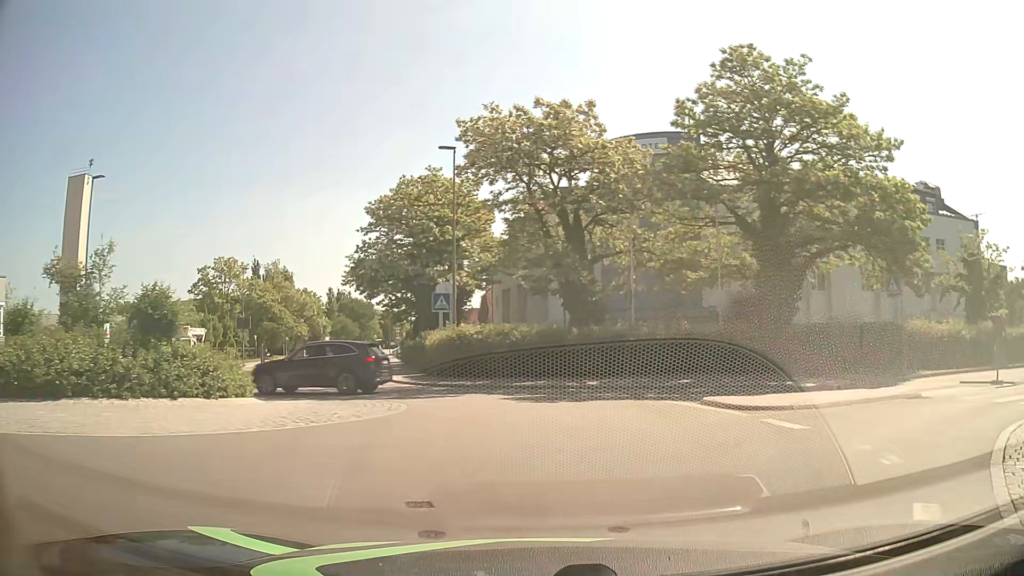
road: tertiary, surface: asphalt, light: Day
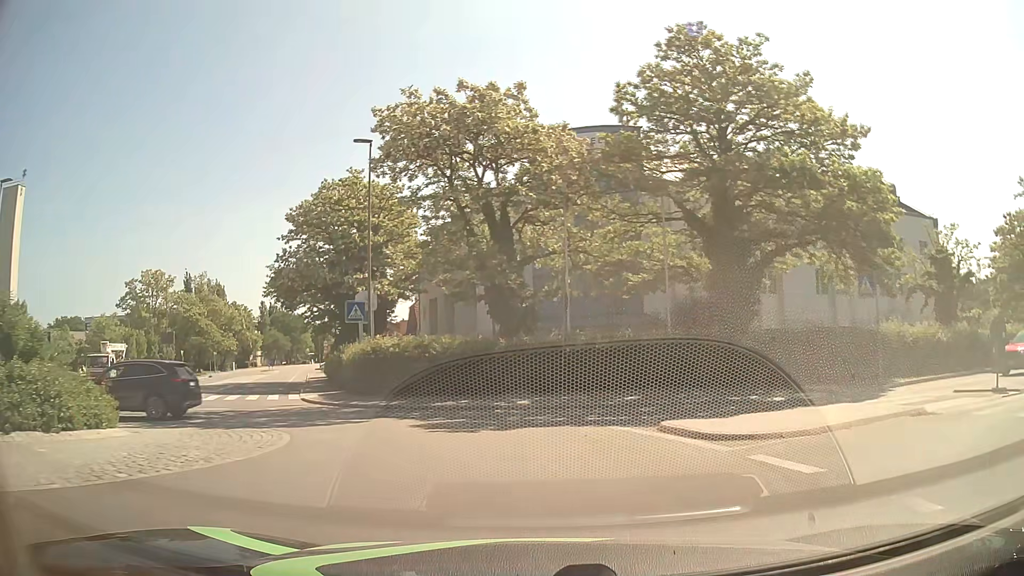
(+0.2, +3.1) m; +6°
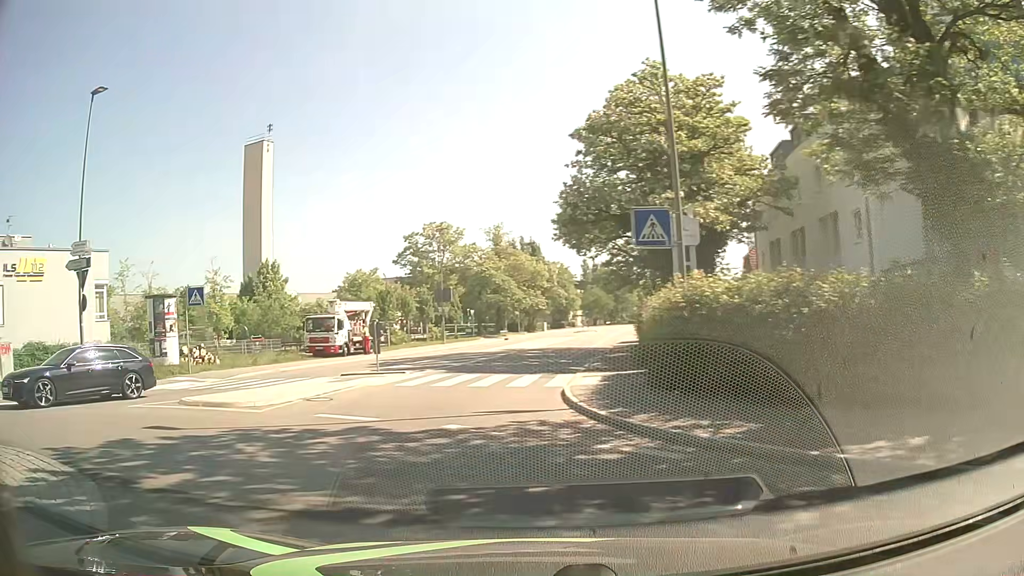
(-2.1, +12.5) m; -30°
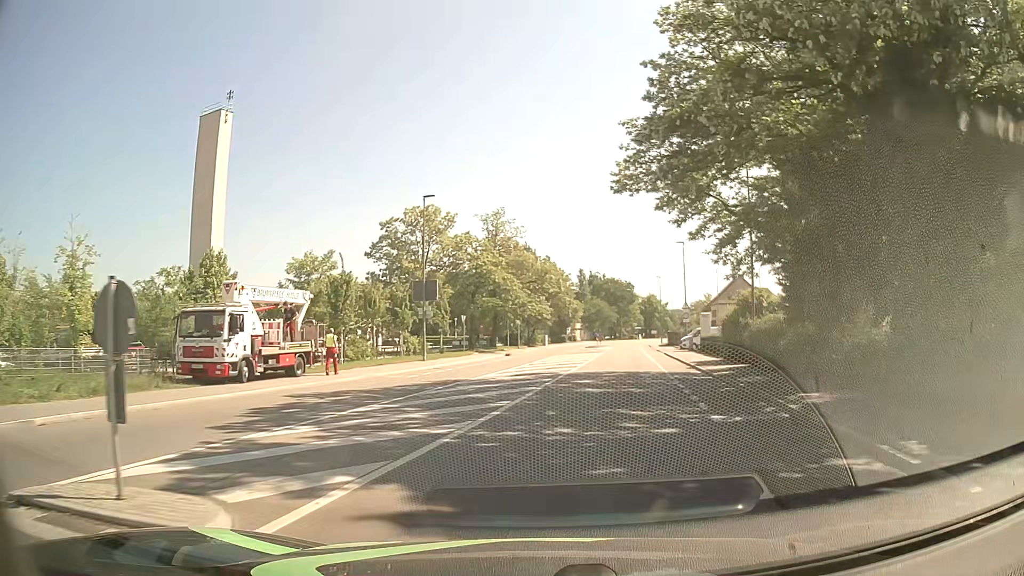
(-2.1, +18.4) m; +2°
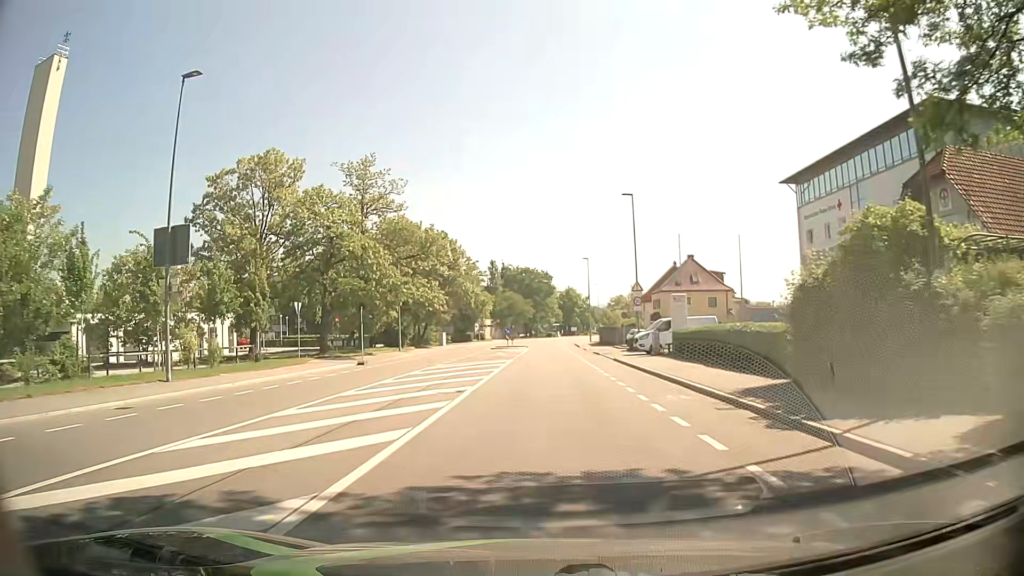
(+2.1, +21.5) m; +7°
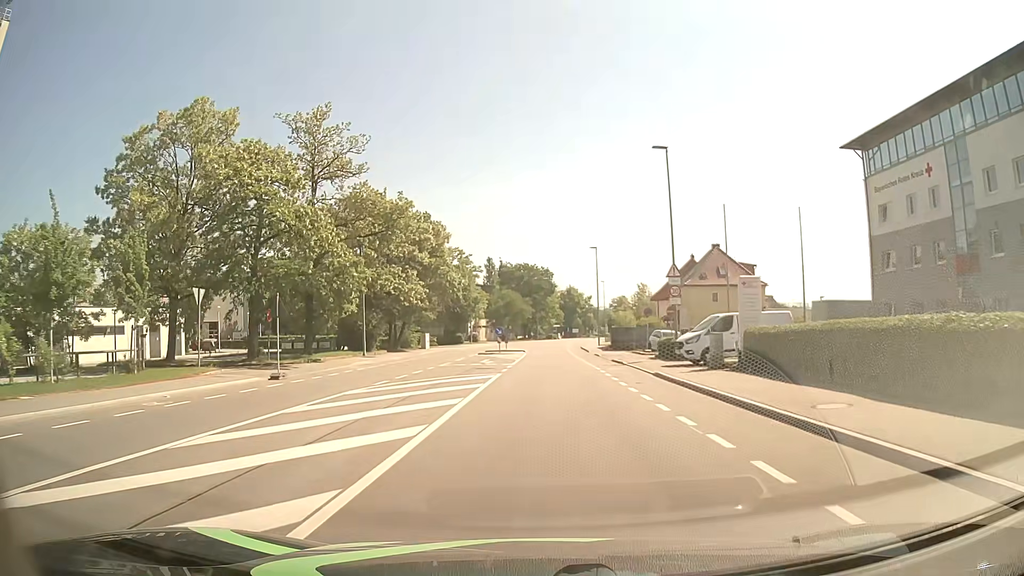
(0.0, +12.0) m; 0°
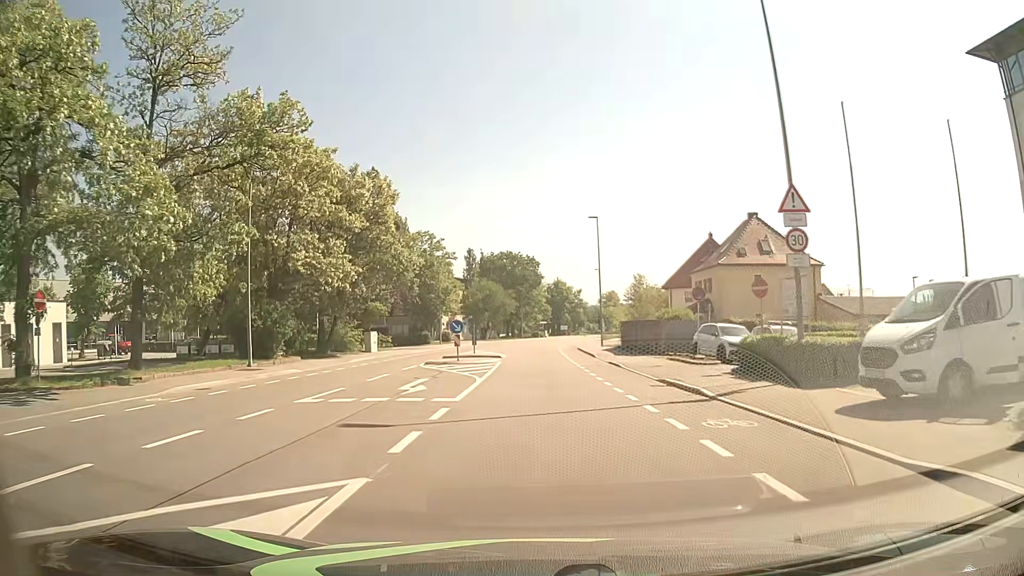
(+0.2, +16.8) m; +1°
(0, +10) (0, +20) (0, +30) (0, +40) (0, +50) (0, +60) (+1, +70) (+2, +80) (+3, +90) (+5, +100) m
